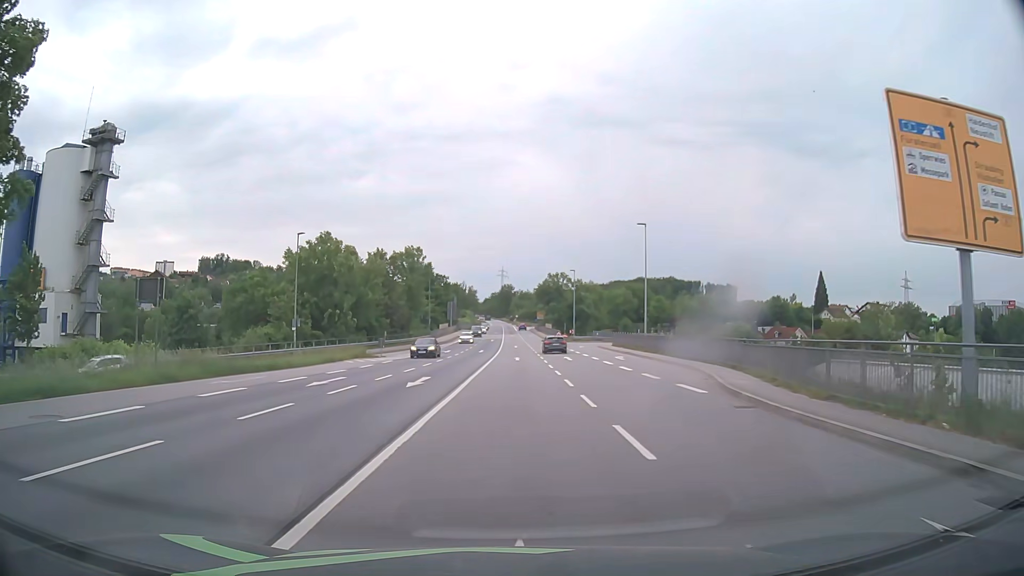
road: primary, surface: asphalt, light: Day
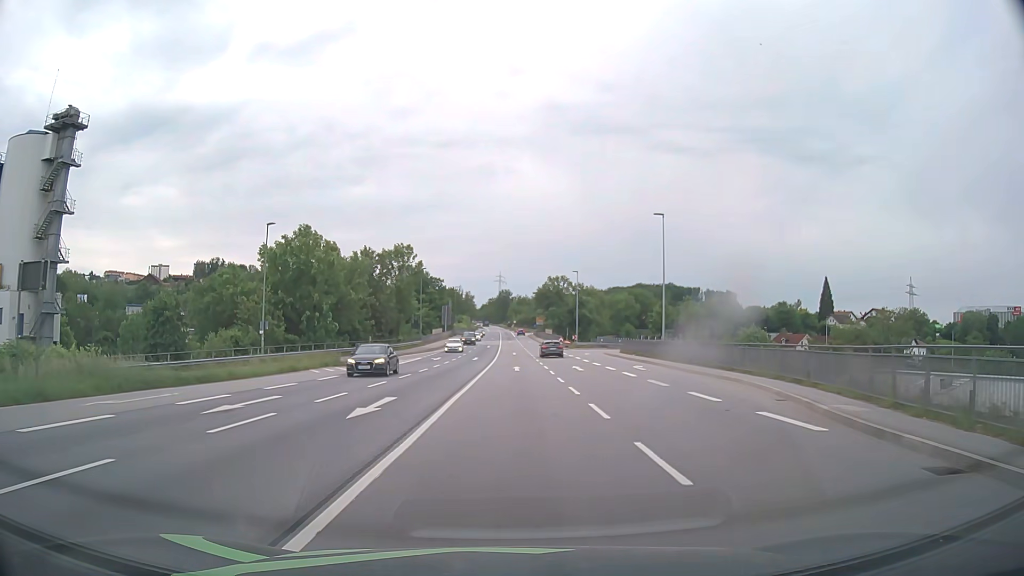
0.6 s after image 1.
(0.0, +7.3) m; 0°
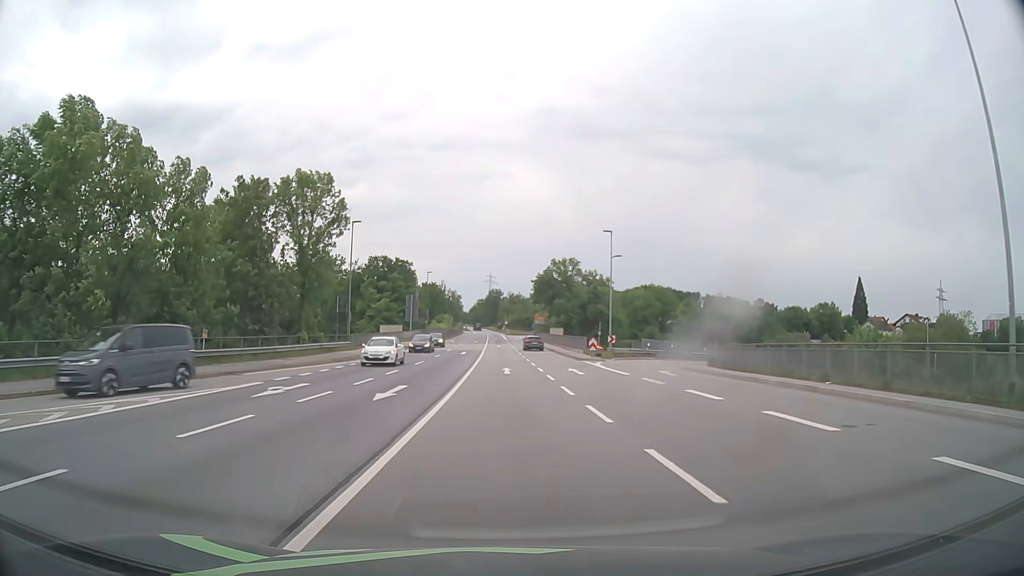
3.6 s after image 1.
(+0.6, +36.9) m; +1°
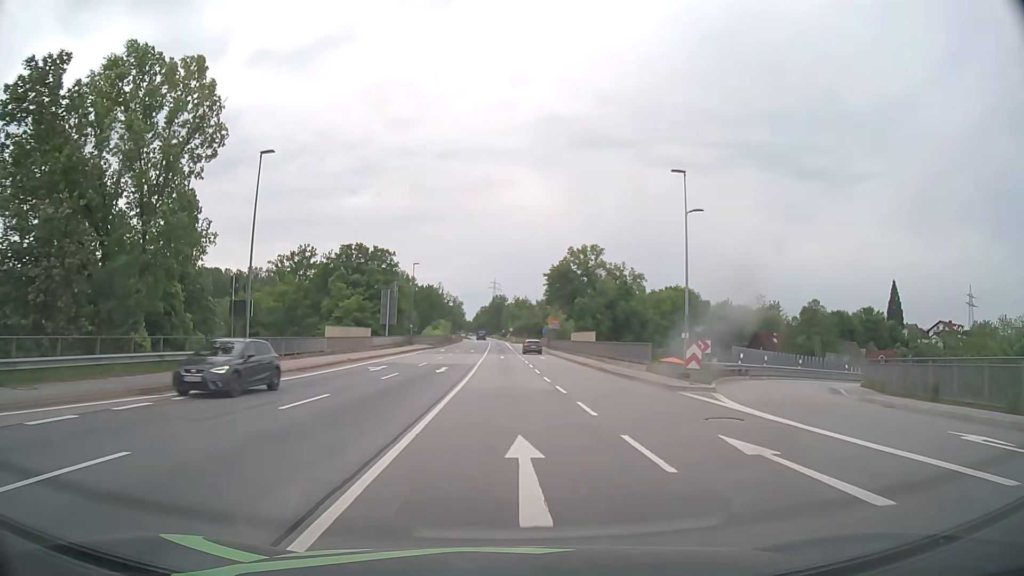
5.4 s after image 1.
(-0.1, +22.6) m; 0°
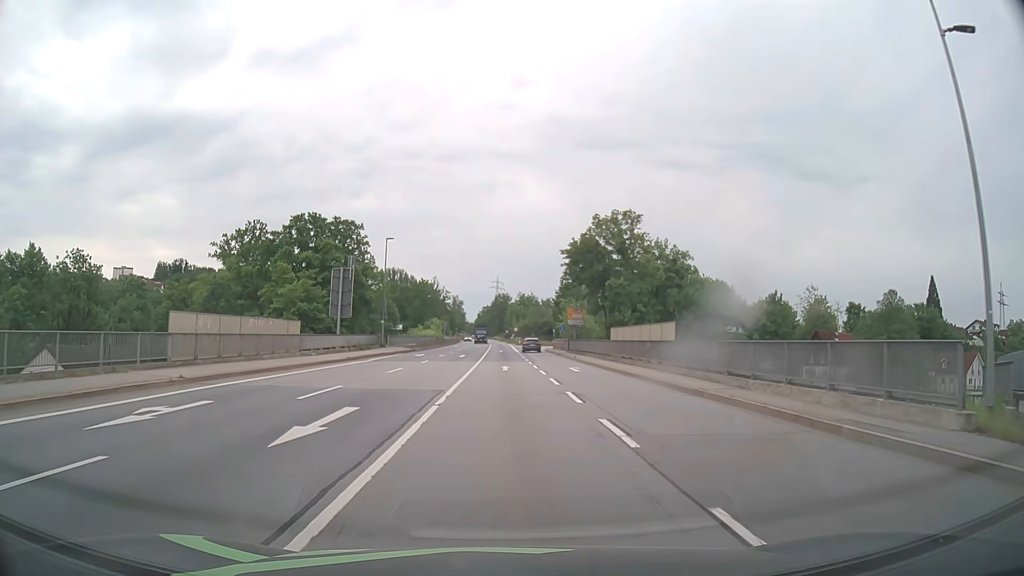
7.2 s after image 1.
(-0.1, +22.8) m; 0°
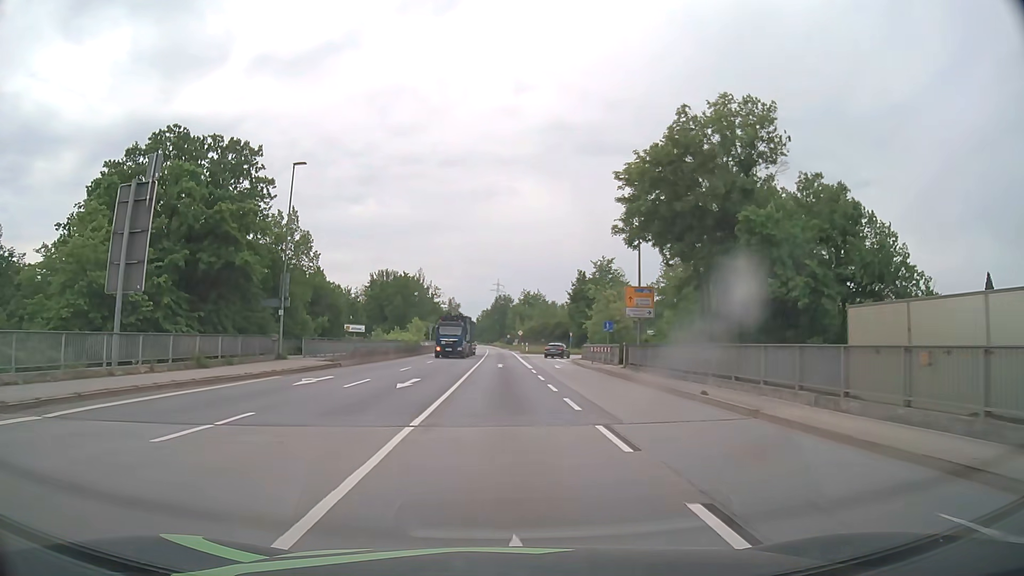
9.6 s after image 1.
(0.0, +30.5) m; 0°
